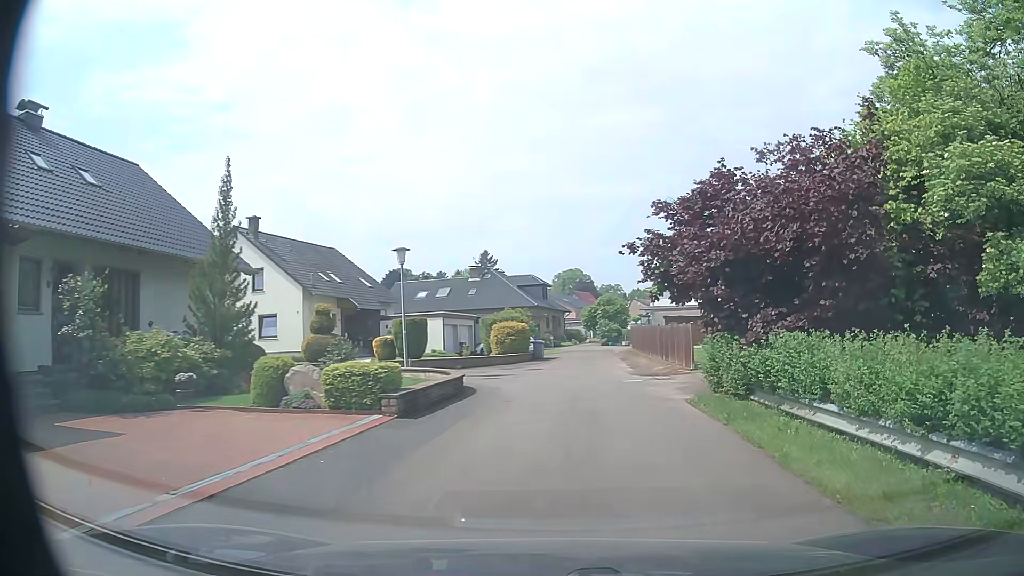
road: residential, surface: asphalt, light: Day
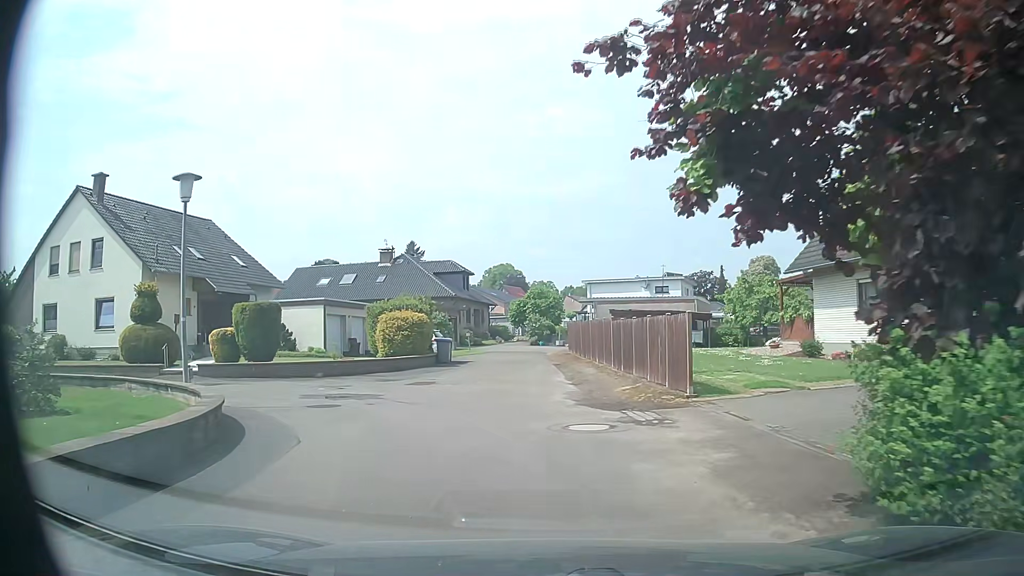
(+0.7, +10.5) m; +6°
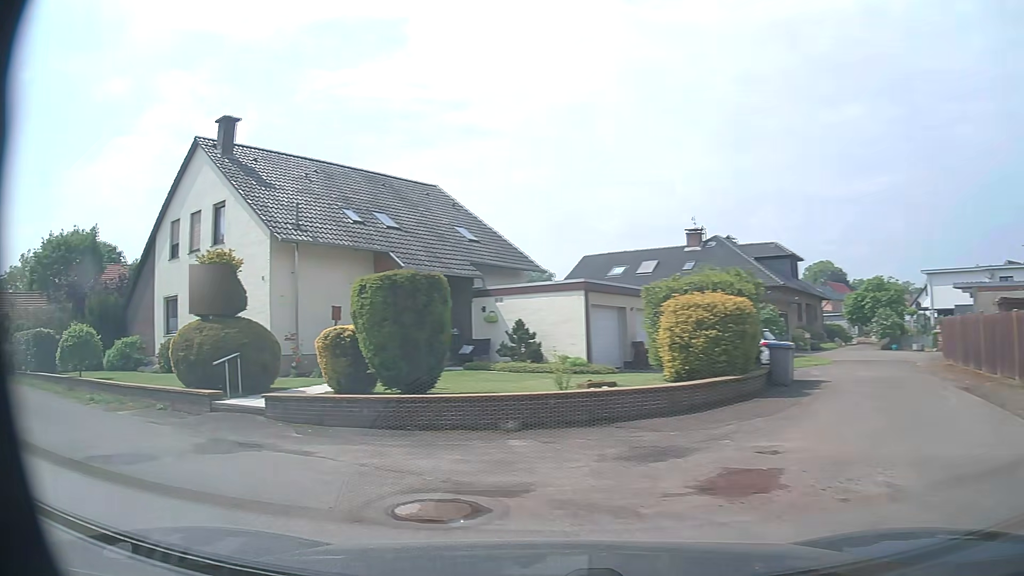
(-1.5, +12.2) m; -28°
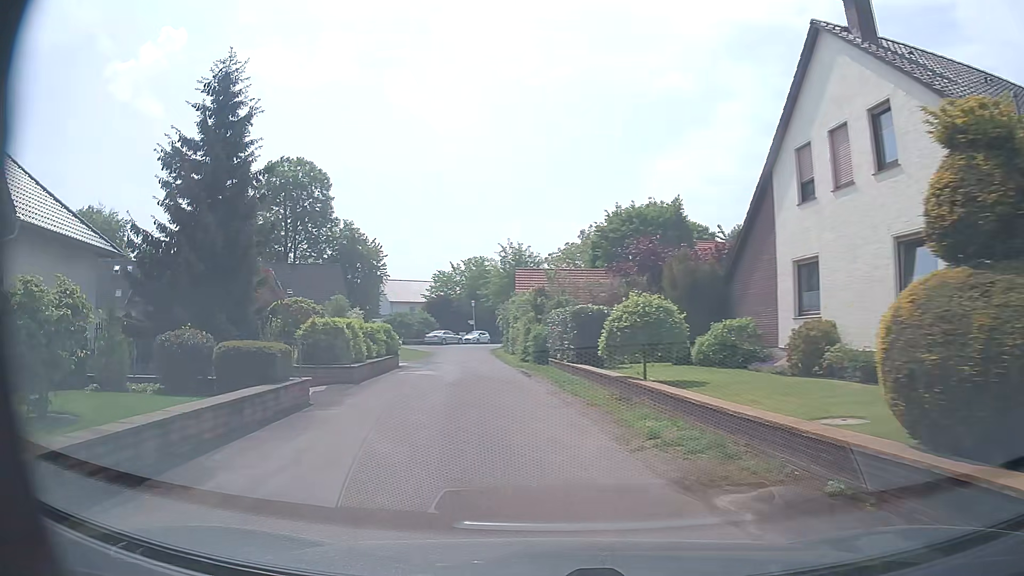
(-4.2, +8.2) m; -50°
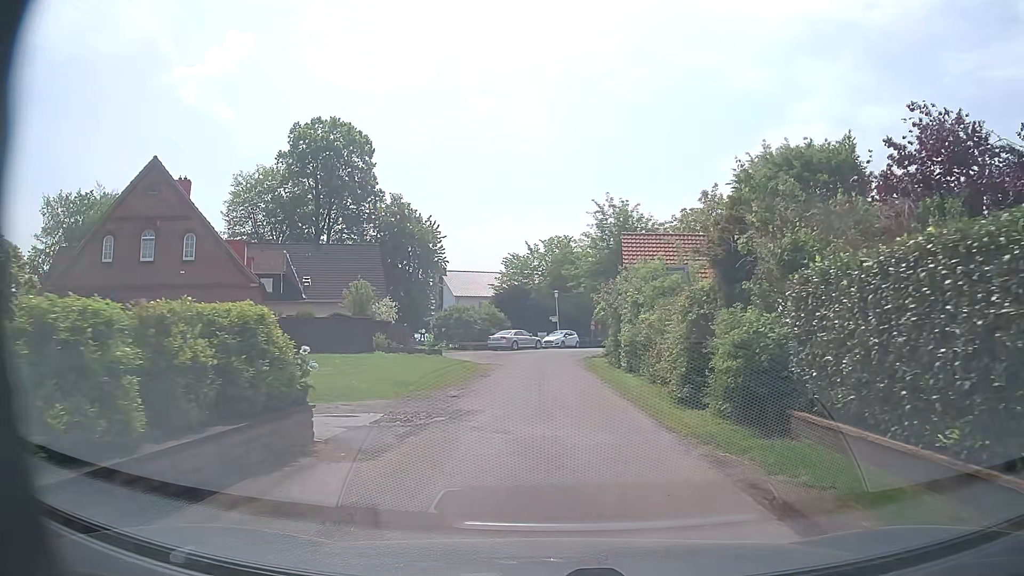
(-2.2, +19.1) m; -7°
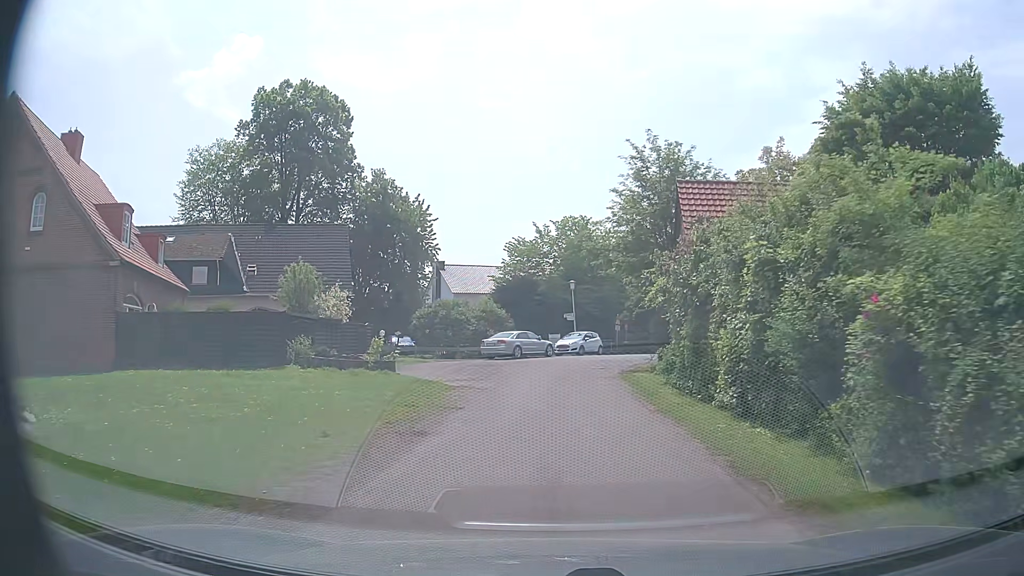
(-0.2, +12.6) m; -1°
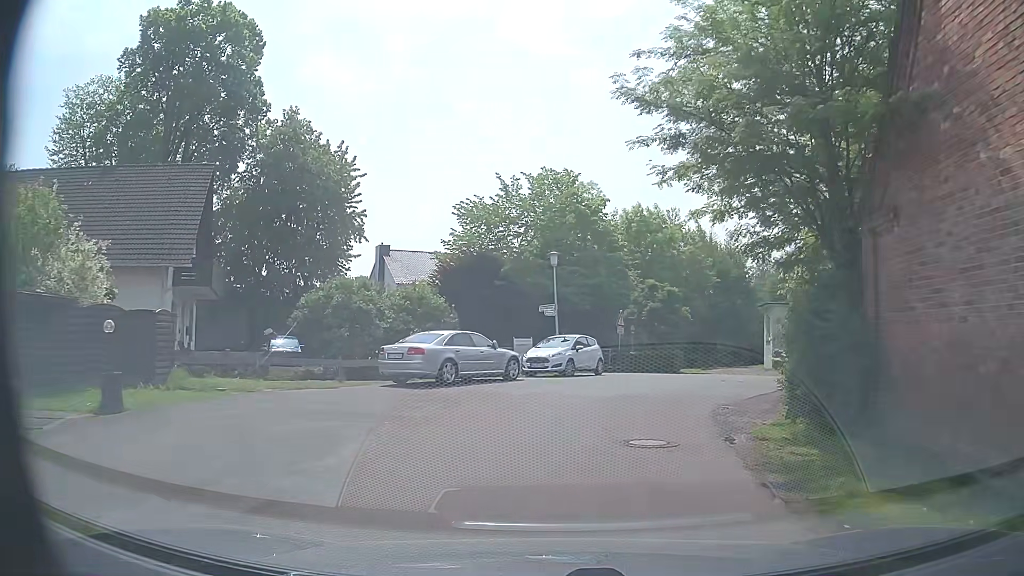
(0.0, +17.2) m; +3°
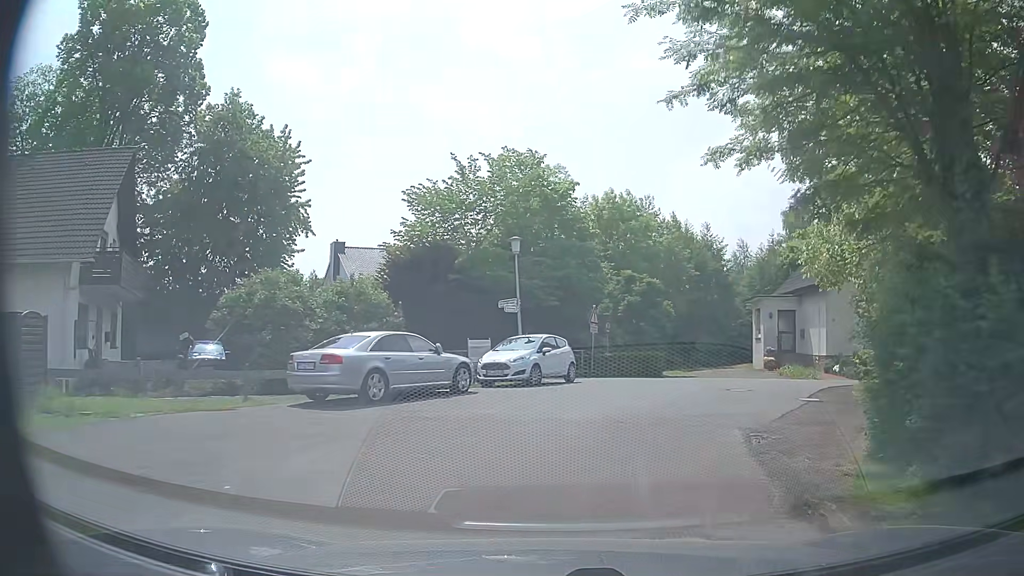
(+0.1, +4.2) m; +2°
